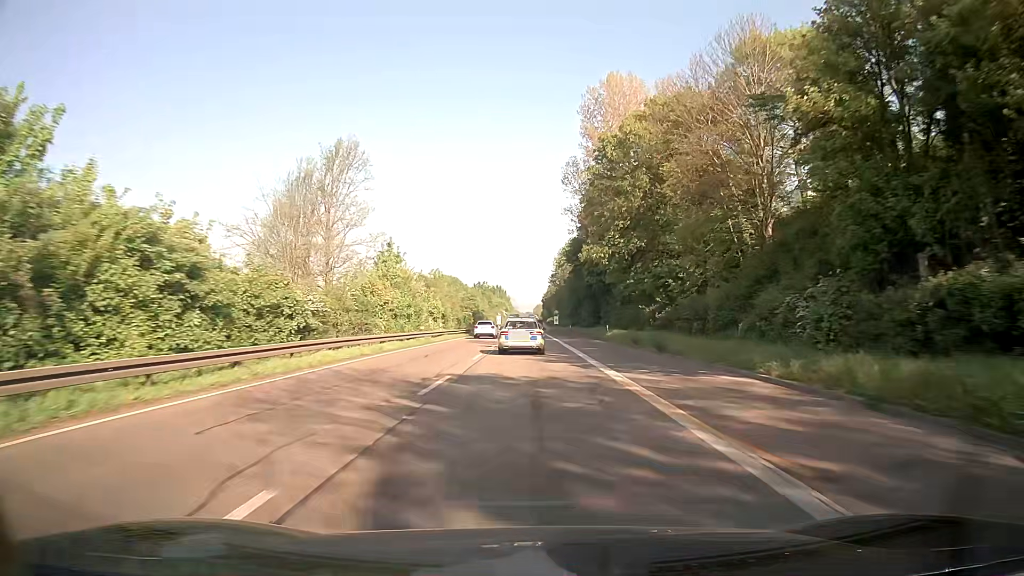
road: trunk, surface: asphalt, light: Day
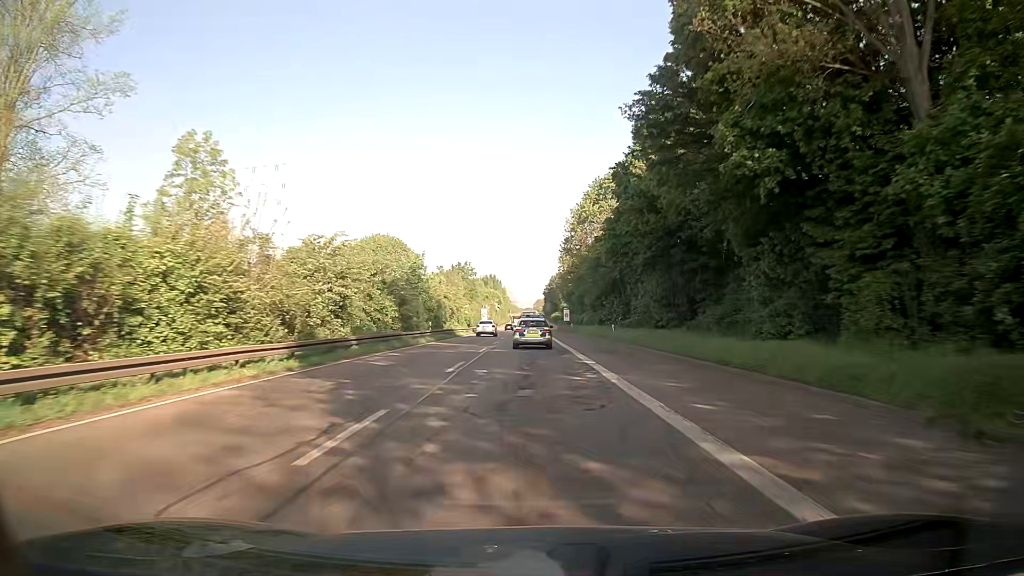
(-0.1, +52.0) m; 0°
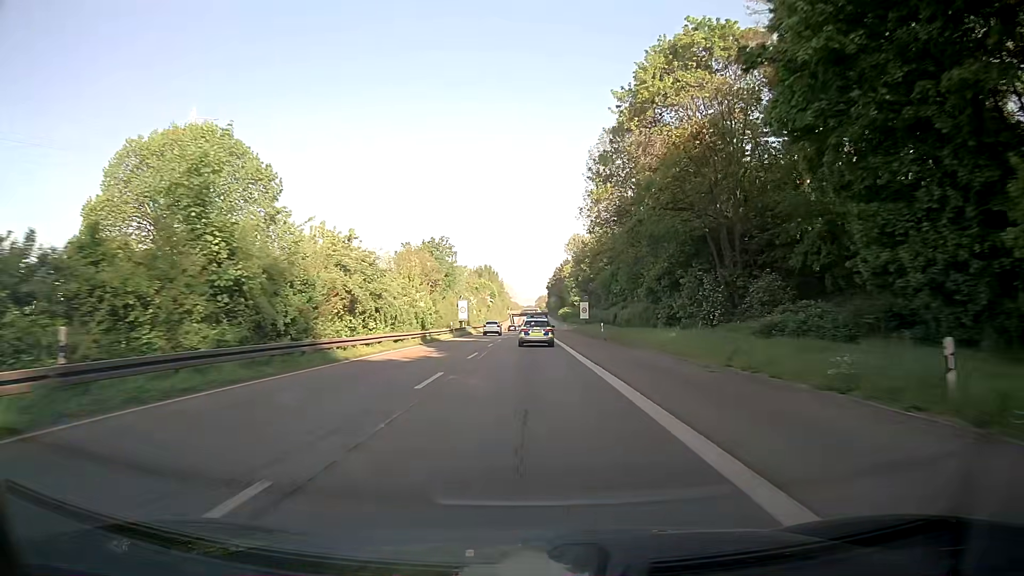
(+0.2, +39.1) m; 0°
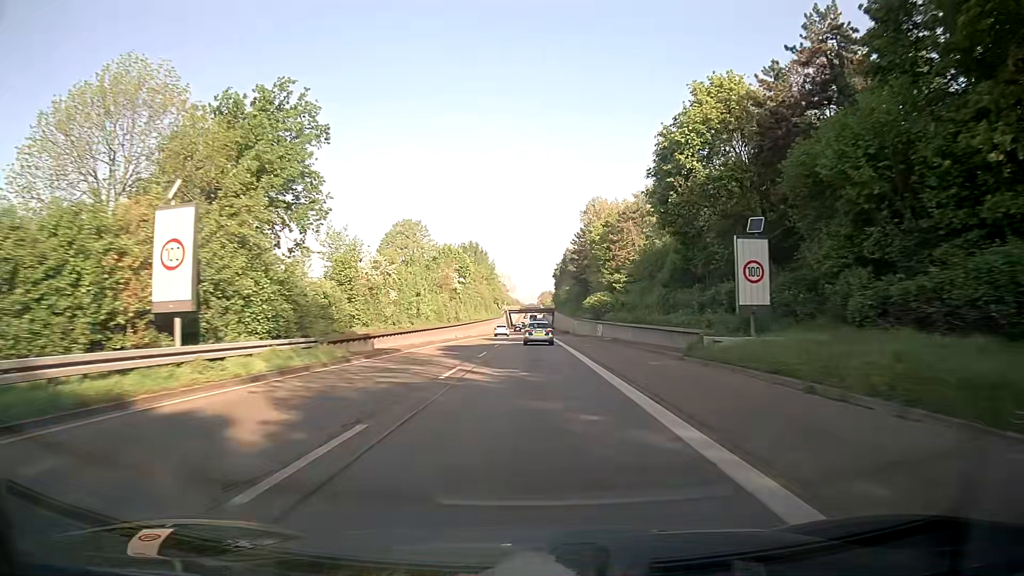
(-0.1, +65.8) m; 0°
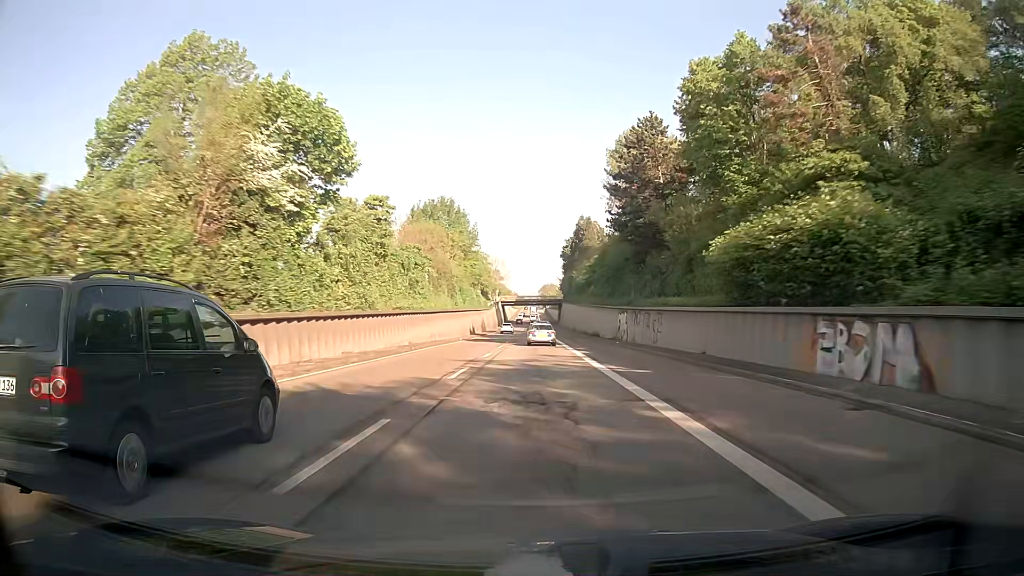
(0.0, +57.3) m; 0°
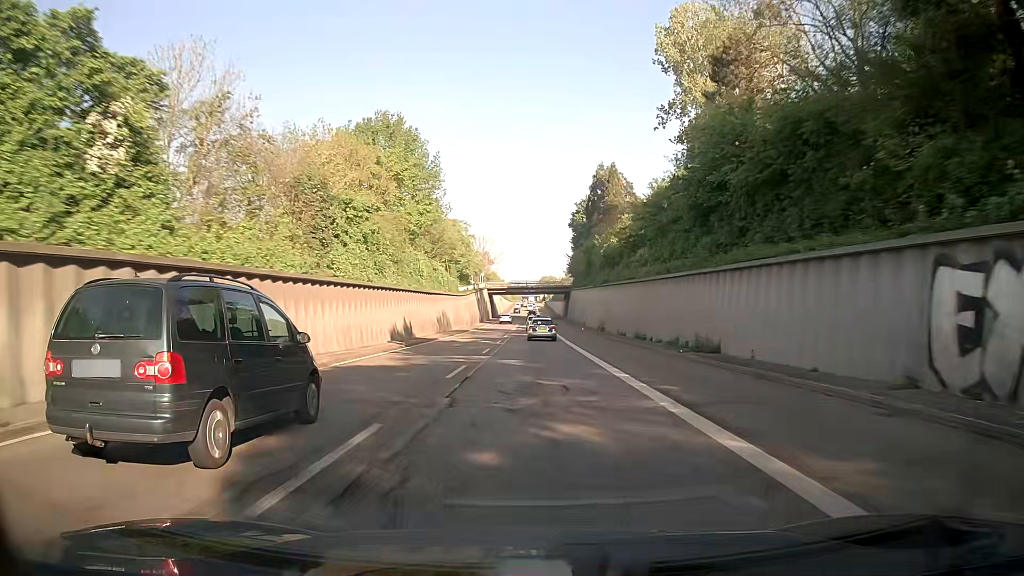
(0.0, +46.5) m; 0°
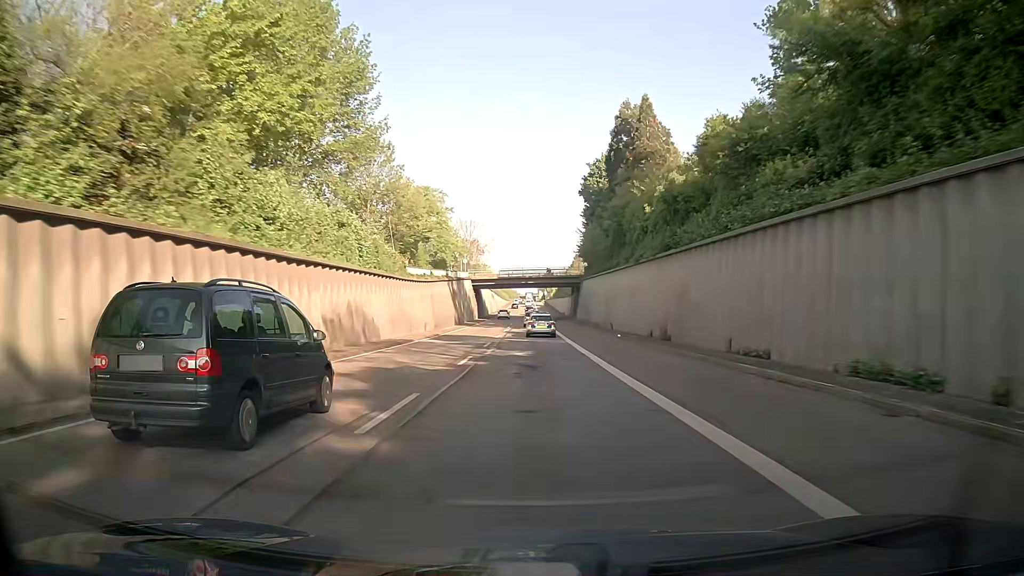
(0.0, +31.0) m; 0°
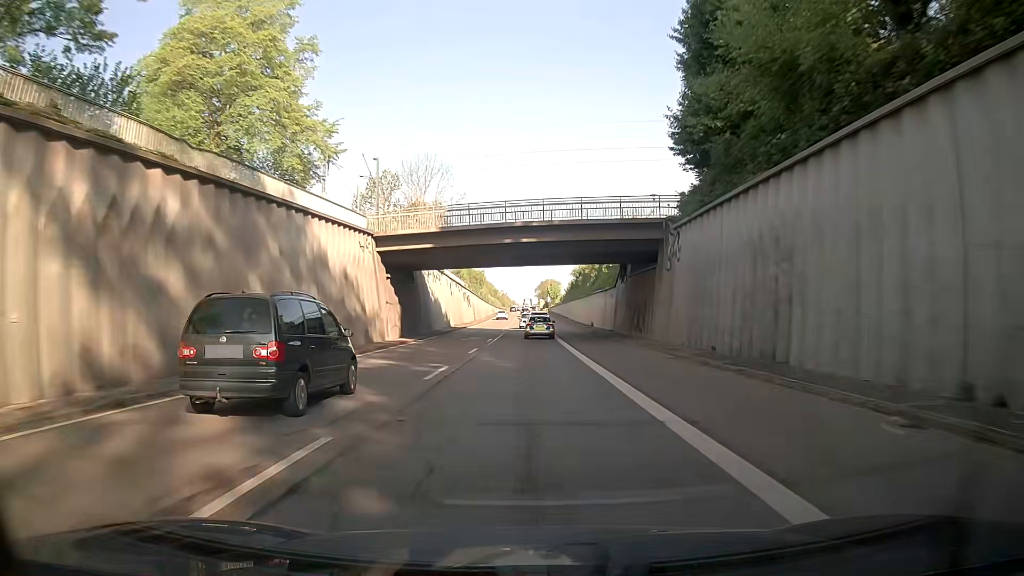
(0.0, +61.4) m; 0°
(0, +10) (0, +20) (0, +30) (0, +40) (0, +50) (0, +60) (0, +70) (0, +80) (0, +90) (0, +100) m
